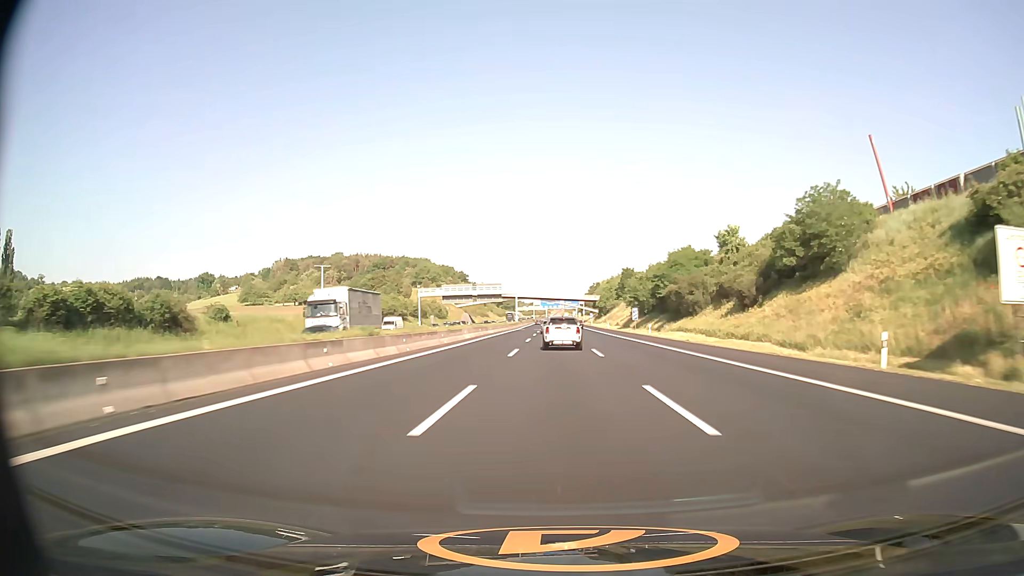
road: motorway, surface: asphalt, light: Day
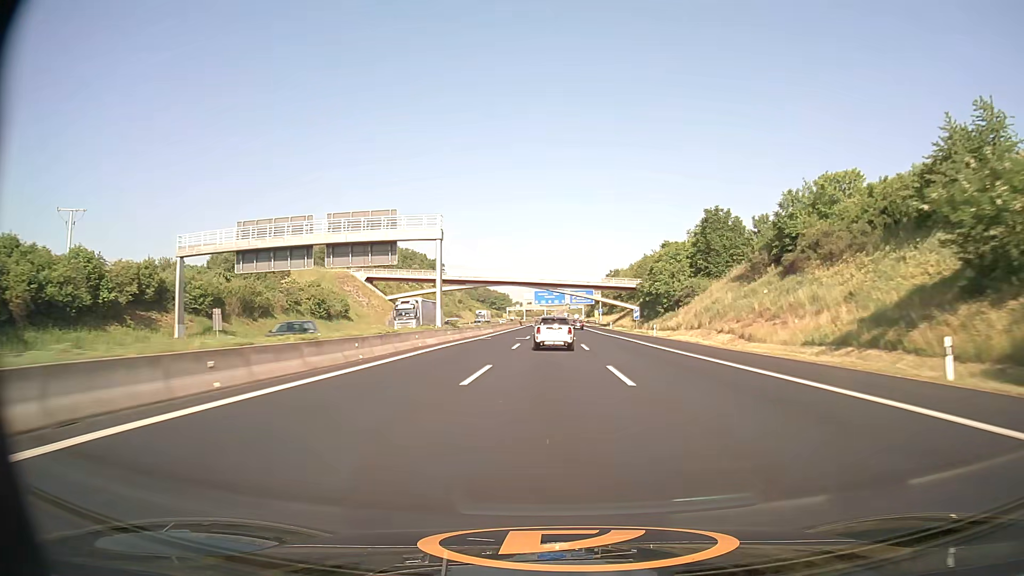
(+0.1, +101.3) m; 0°
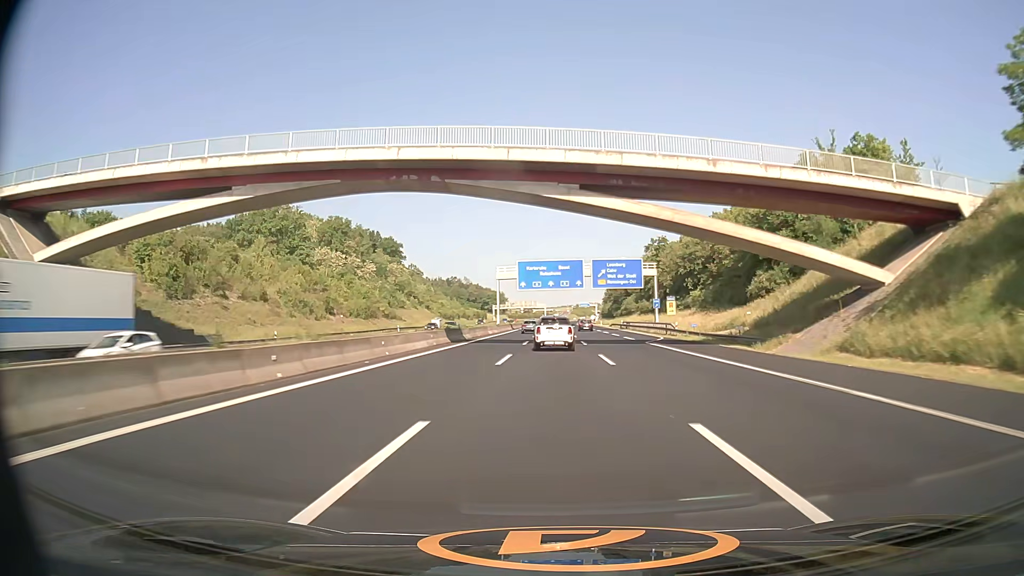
(-0.4, +100.8) m; 0°
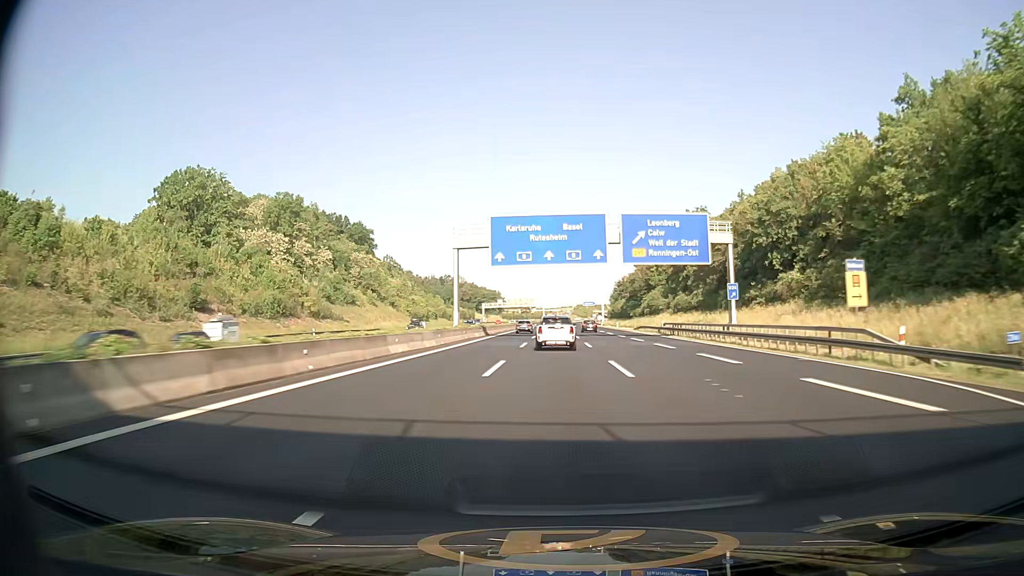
(0.0, +40.2) m; 0°
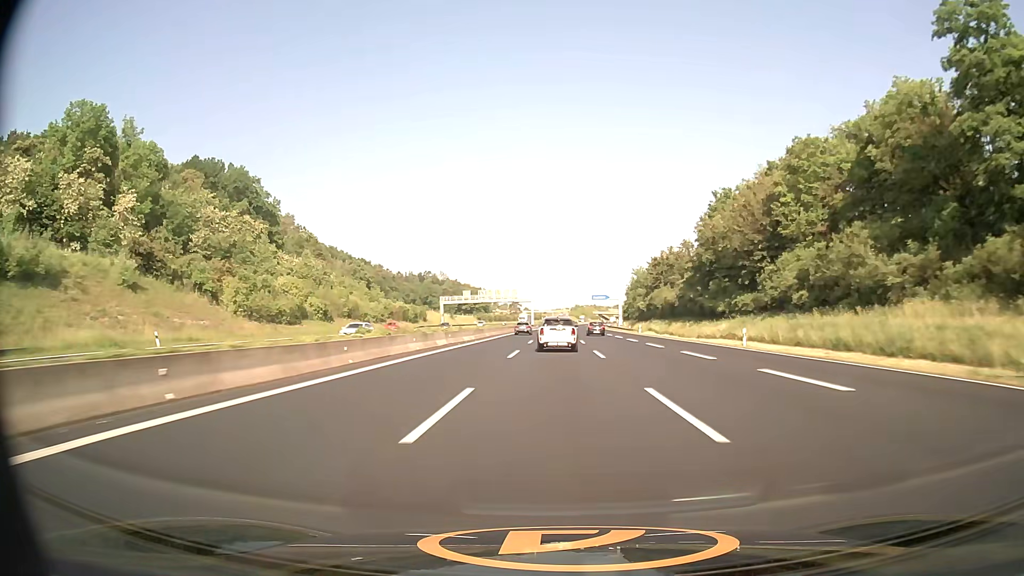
(-0.2, +80.5) m; 0°
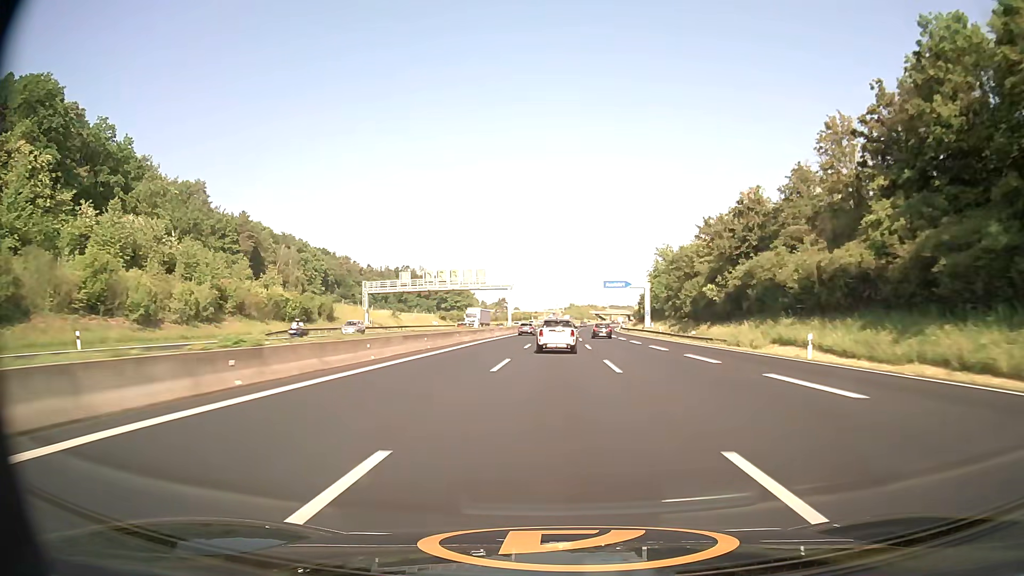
(+0.4, +60.4) m; +1°
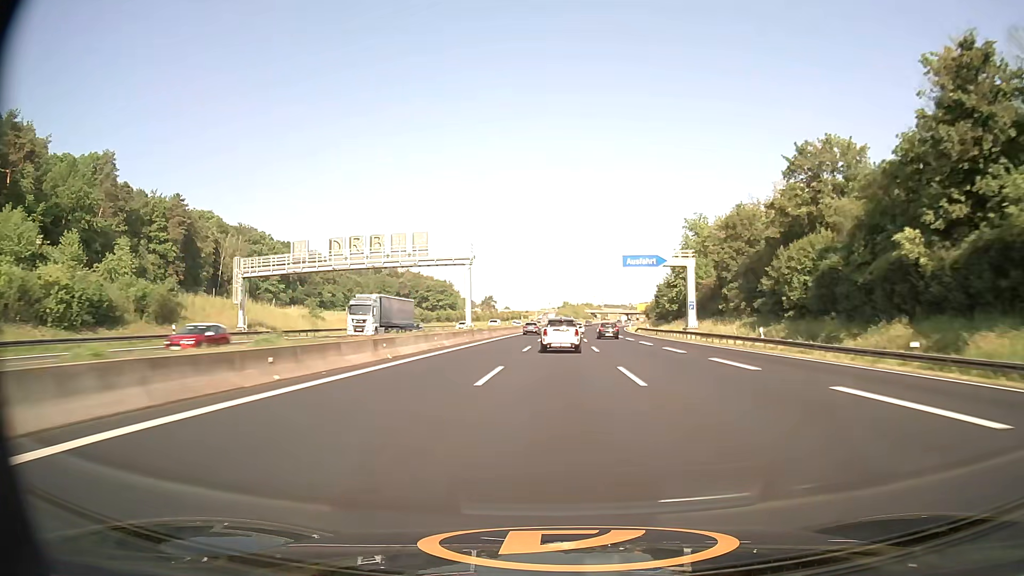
(+0.3, +40.2) m; +1°
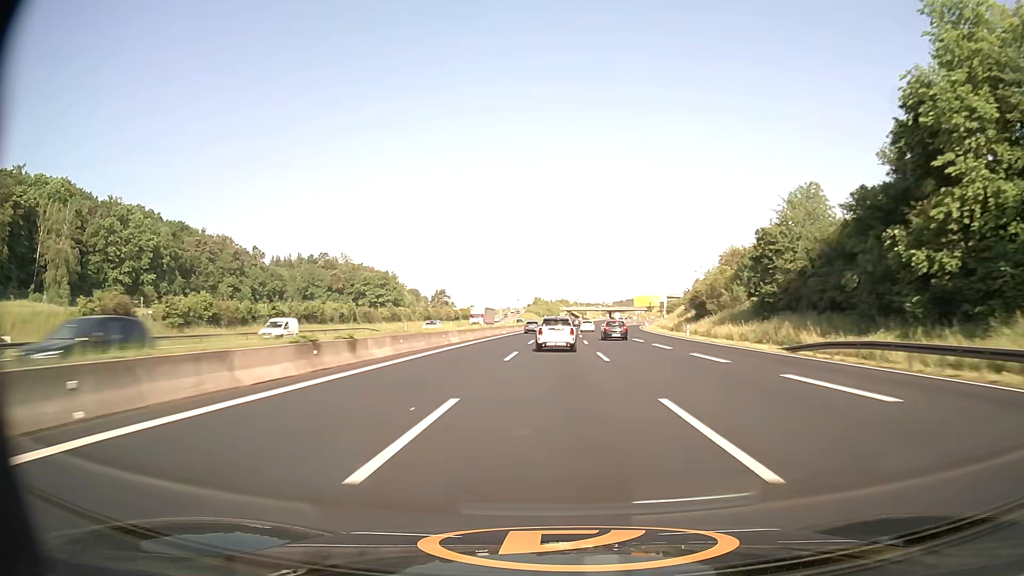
(+1.5, +80.5) m; +2°
(0, +10) (0, +20) (0, +30) (0, +40) (+1, +50) (+1, +60) (+1, +70) (+2, +80) (+2, +90) (+3, +100) m
